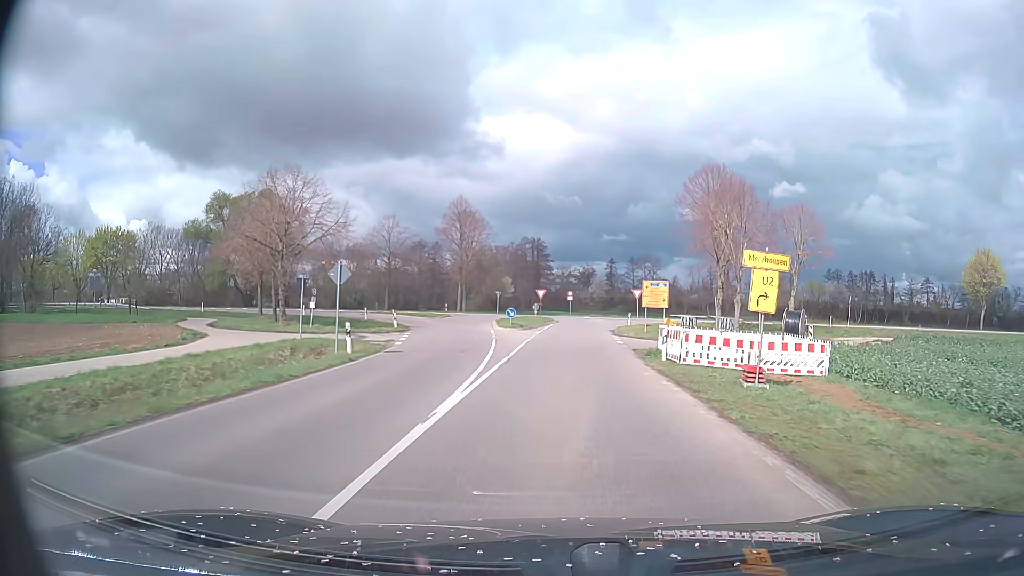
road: tertiary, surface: asphalt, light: Day
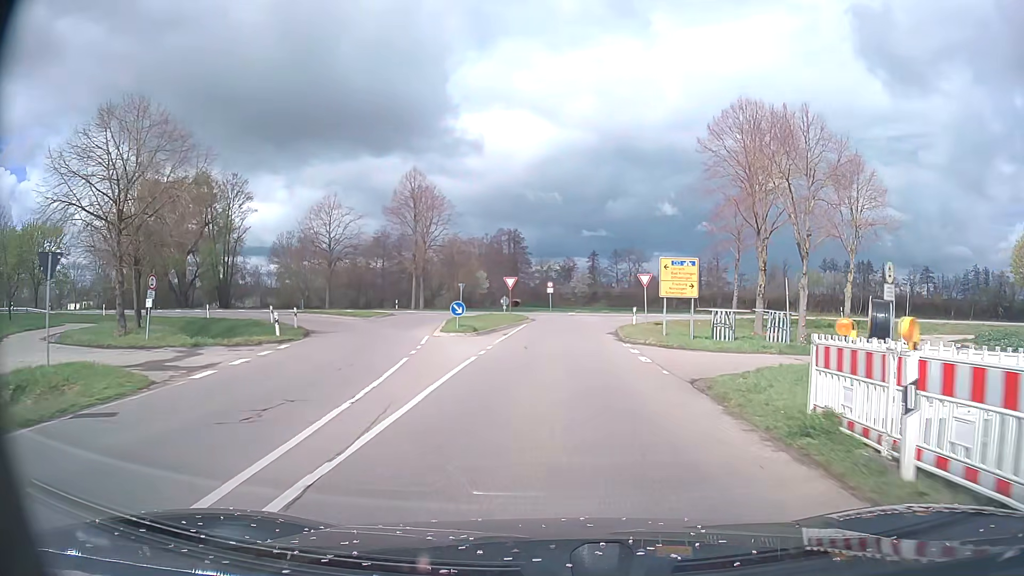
(+0.3, +15.4) m; +2°
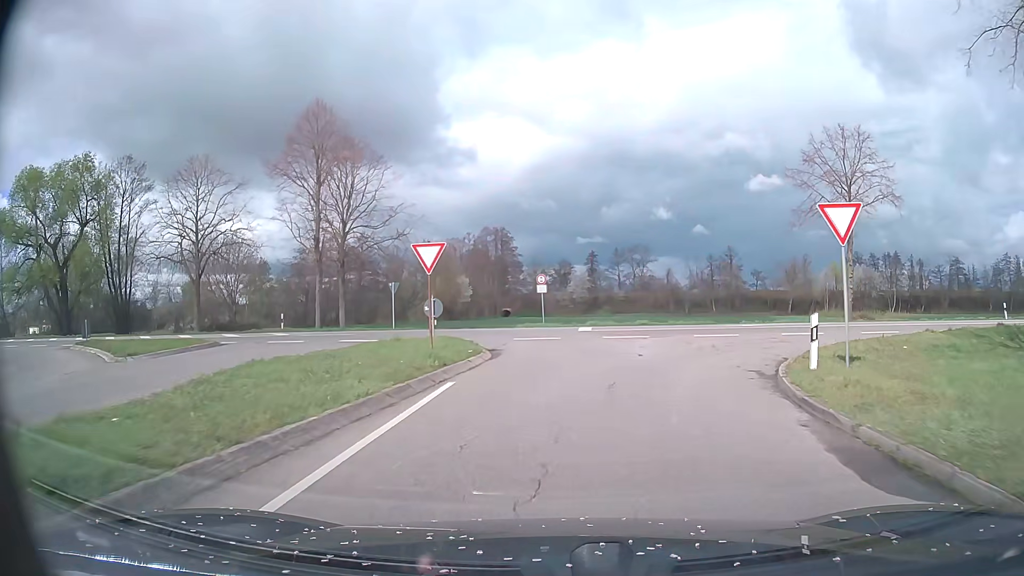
(0.0, +26.5) m; 0°
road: secondary_link
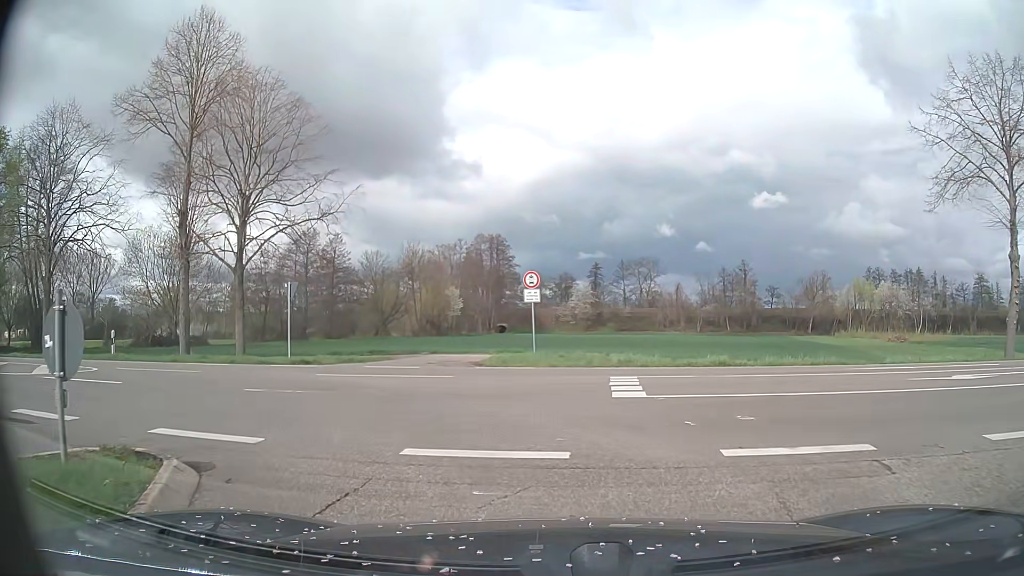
(0.0, +15.3) m; 0°
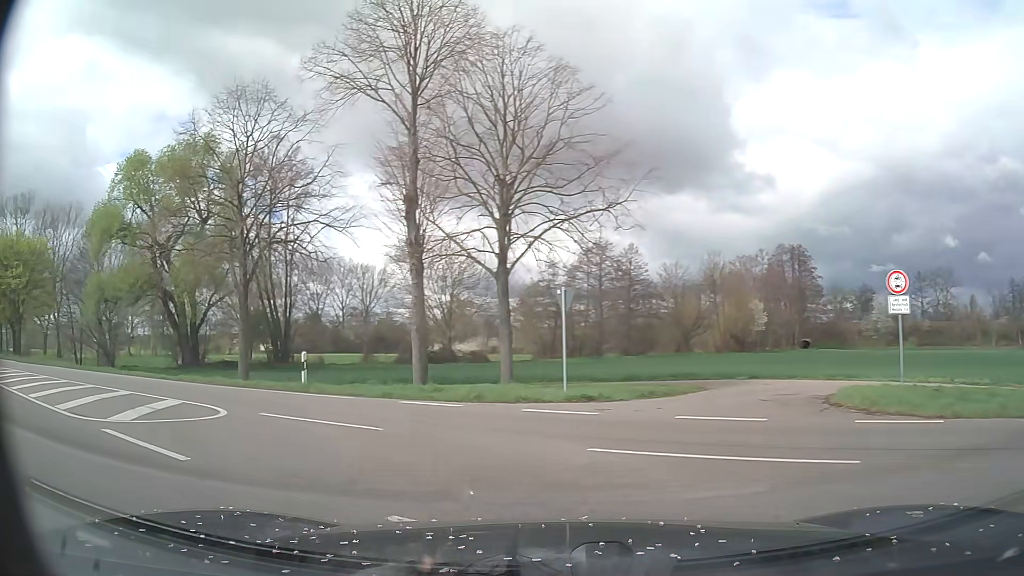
(-1.5, +7.0) m; -25°
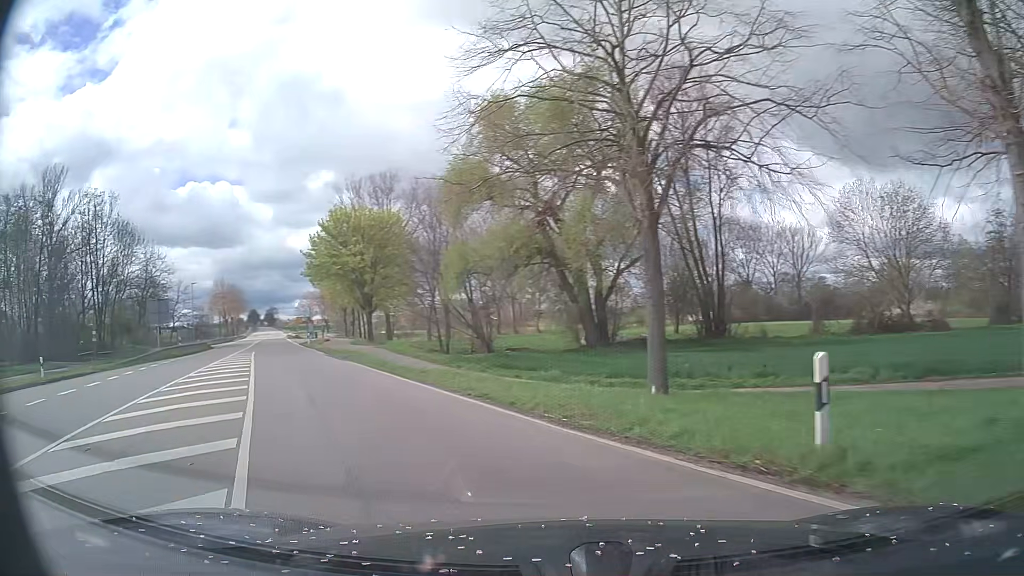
(-4.2, +11.5) m; -37°
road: secondary
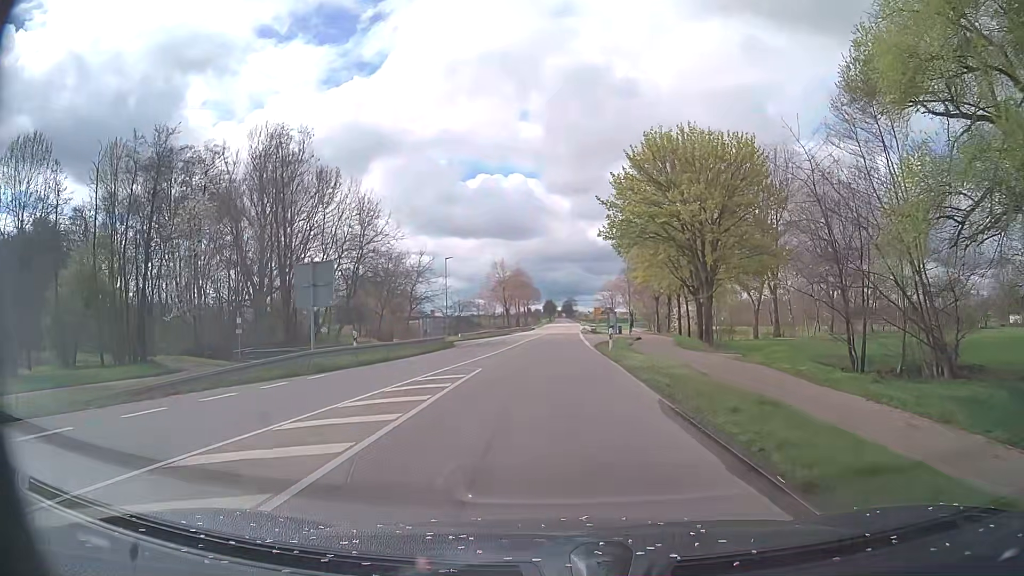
(-8.1, +23.5) m; -25°
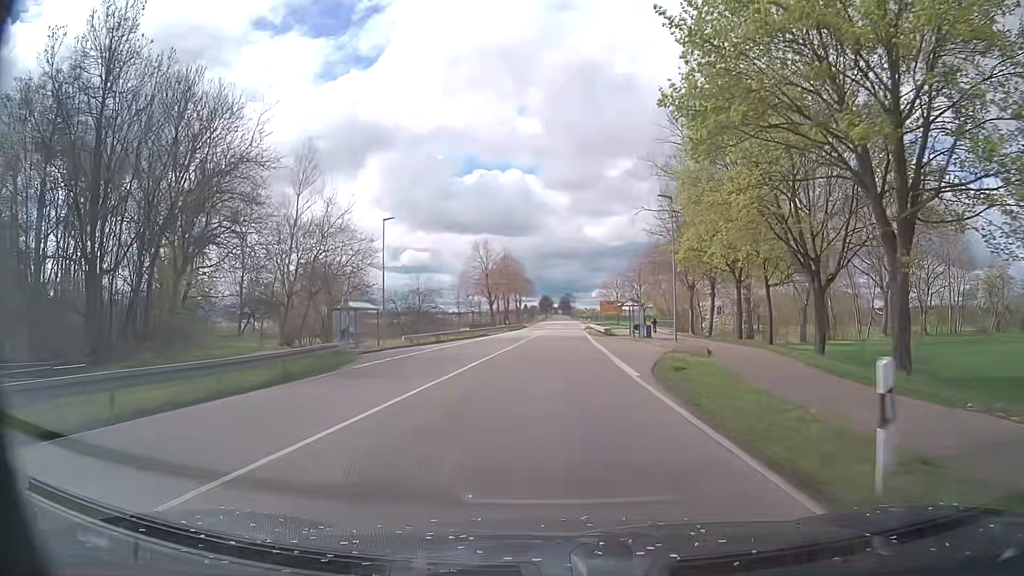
(0.0, +25.3) m; 0°
